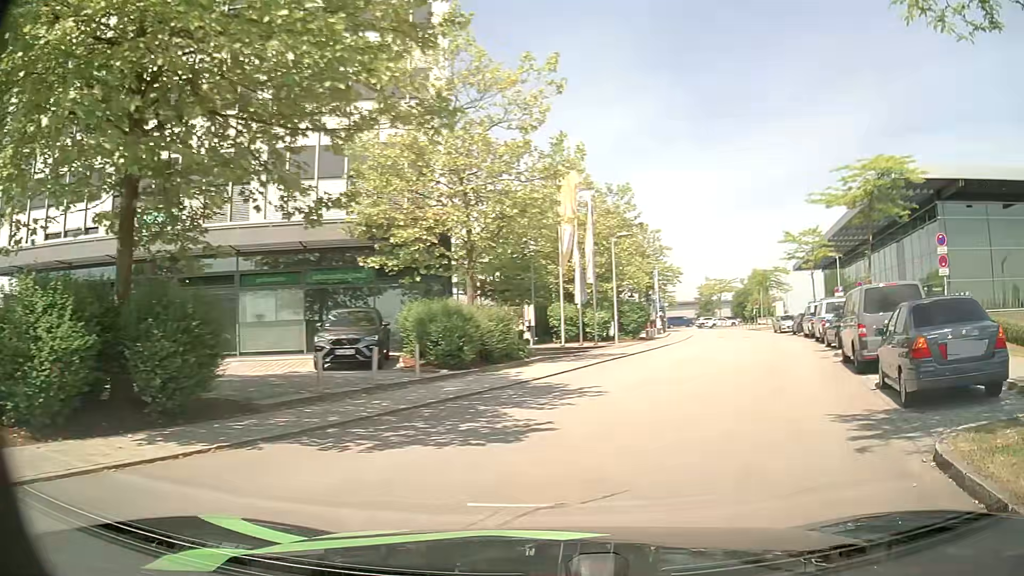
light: Day
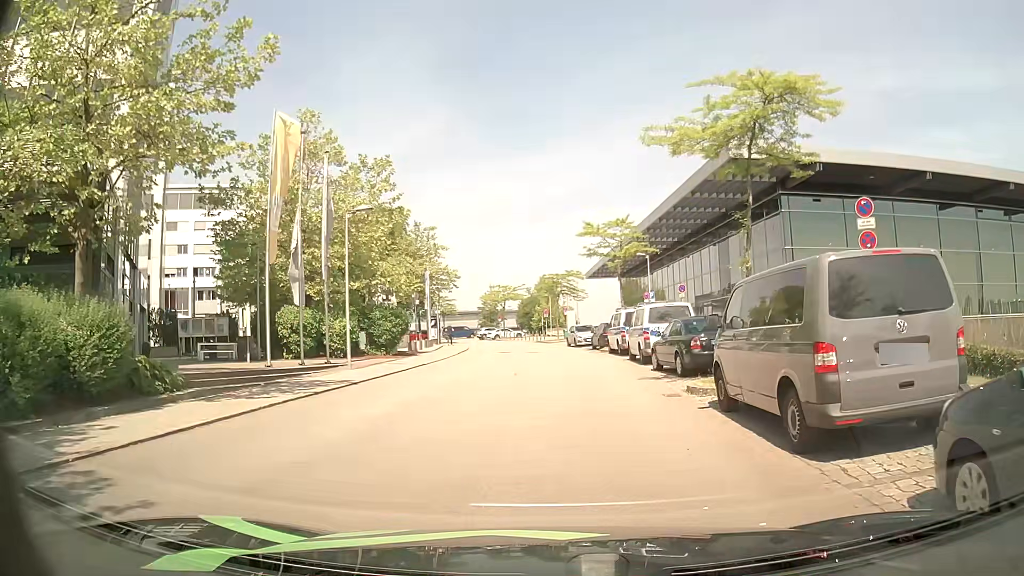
(+2.1, +8.8) m; +20°
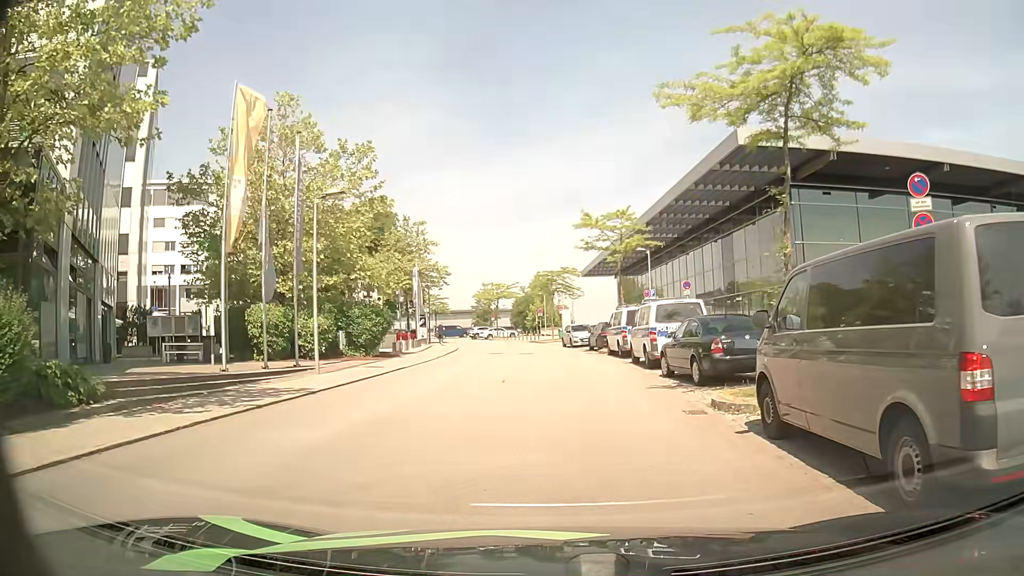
(0.0, +2.6) m; -2°
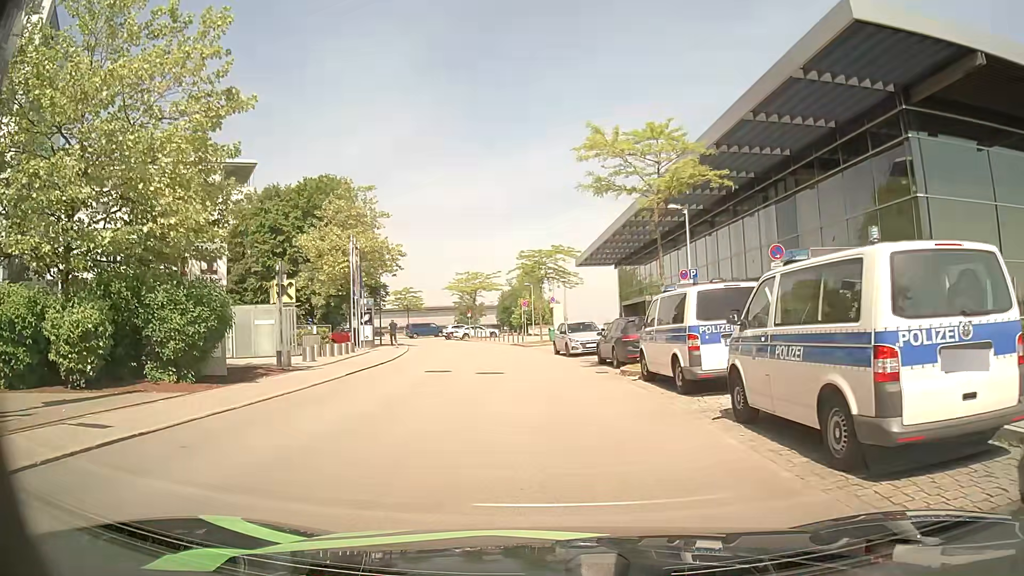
(+0.6, +14.3) m; +3°
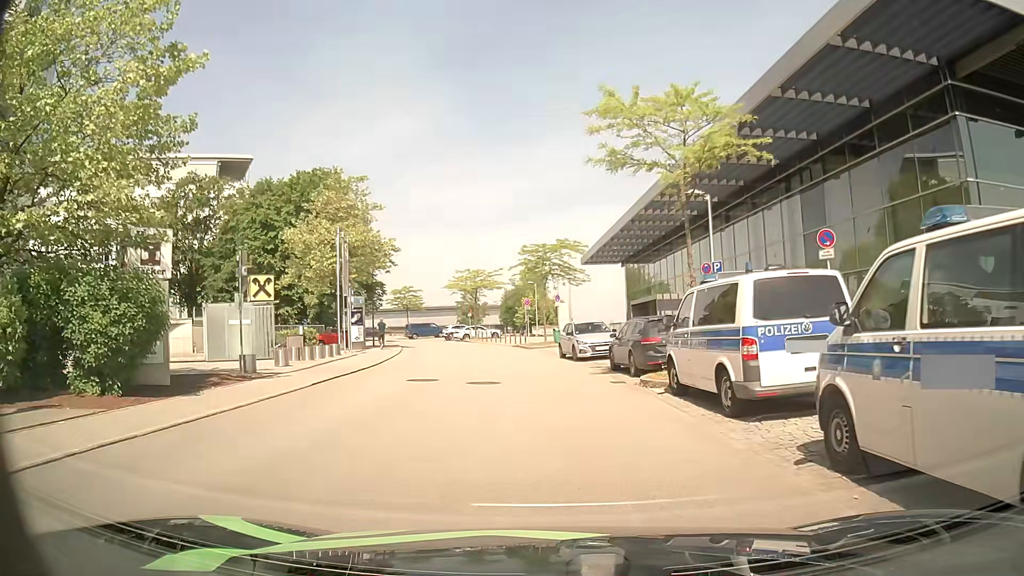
(0.0, +3.1) m; -1°
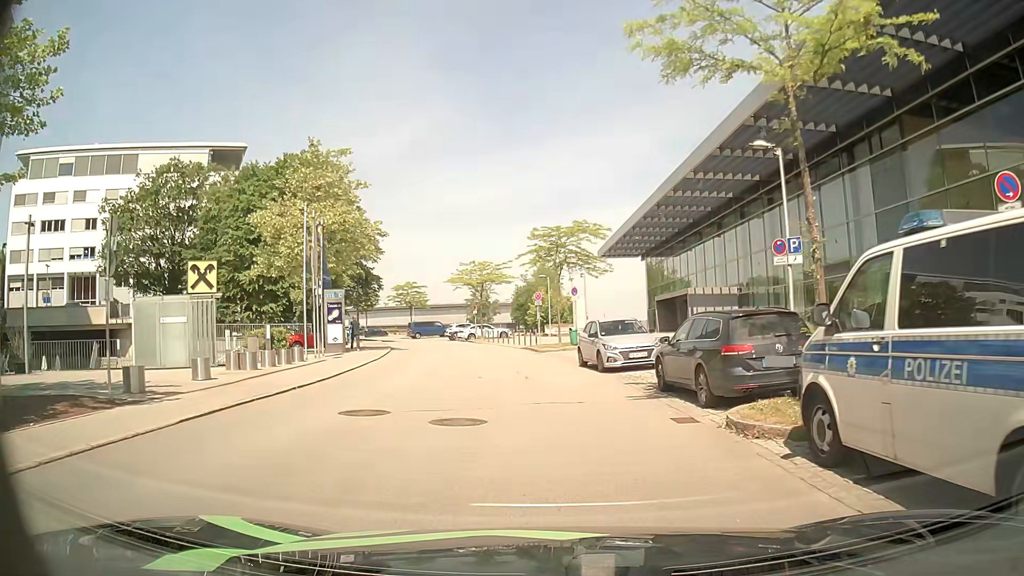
(0.0, +6.4) m; 0°
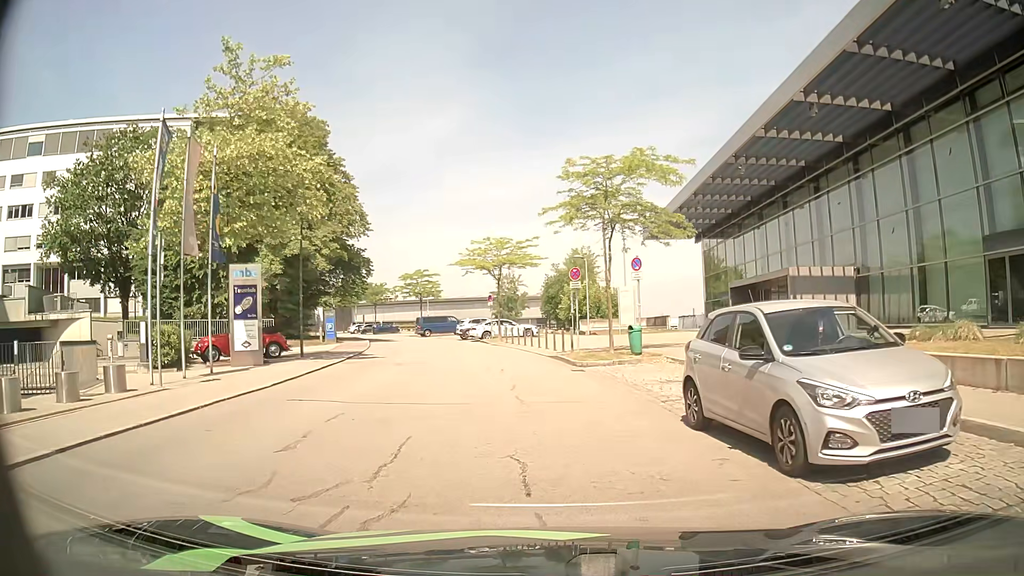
(-0.5, +12.9) m; -3°
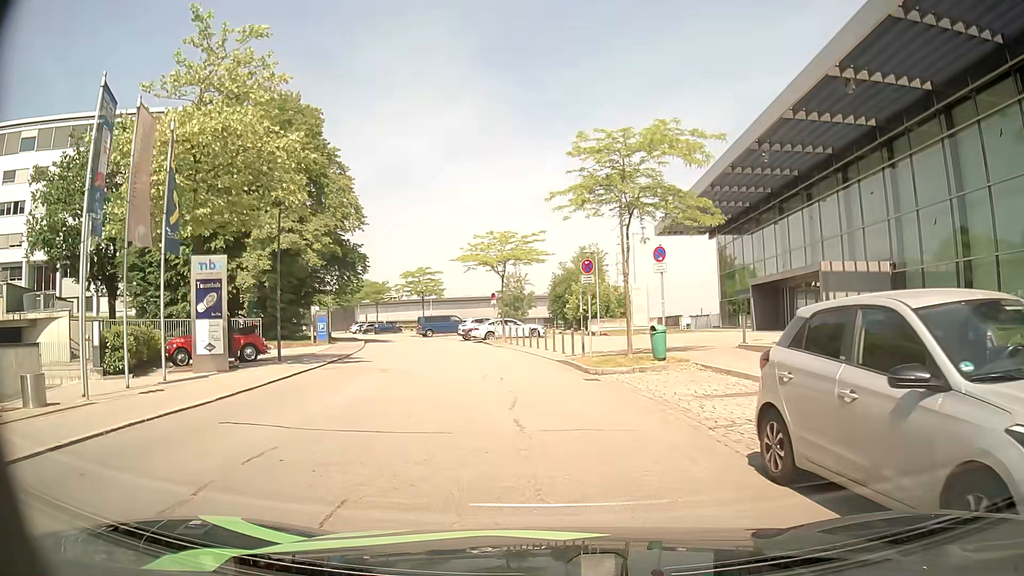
(0.0, +2.8) m; -3°
